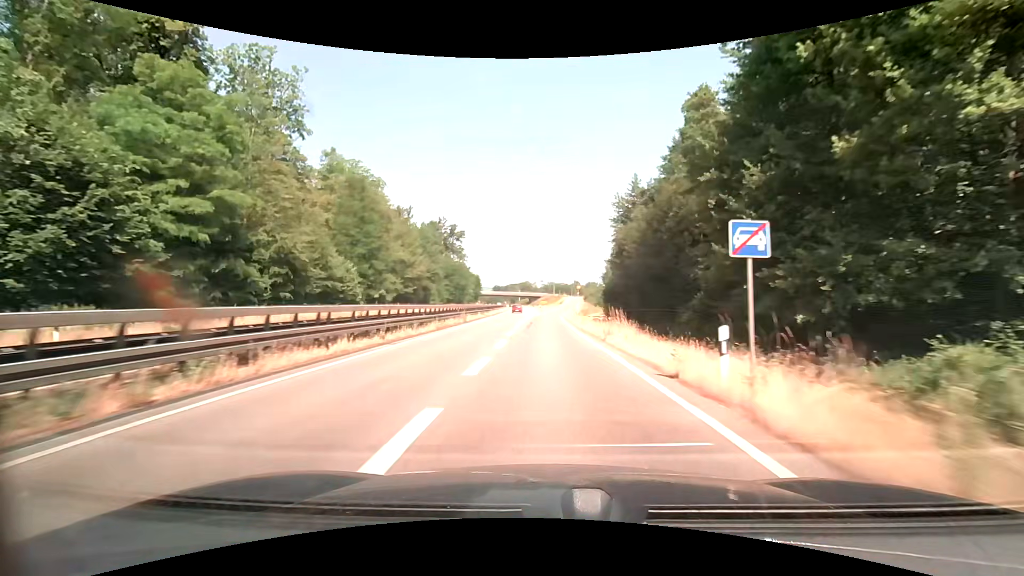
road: trunk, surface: asphalt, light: Day
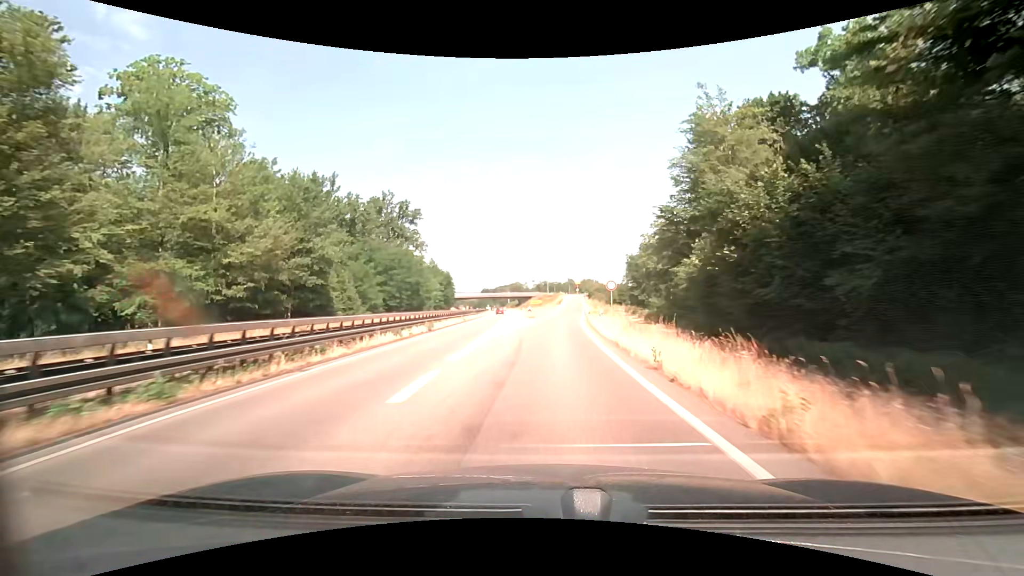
(+0.1, +44.2) m; +1°
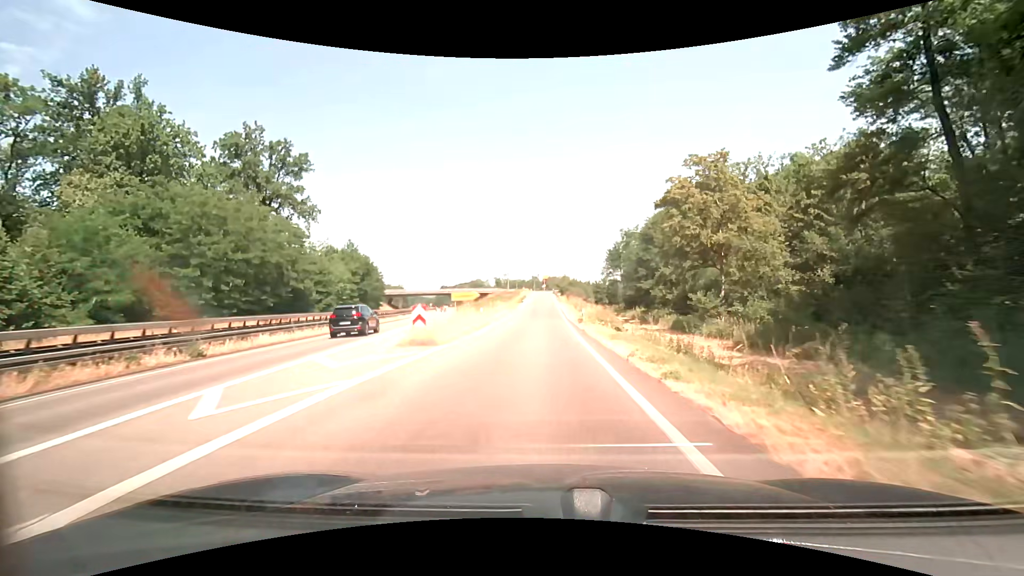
(+1.3, +37.5) m; +4°
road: trunk_link
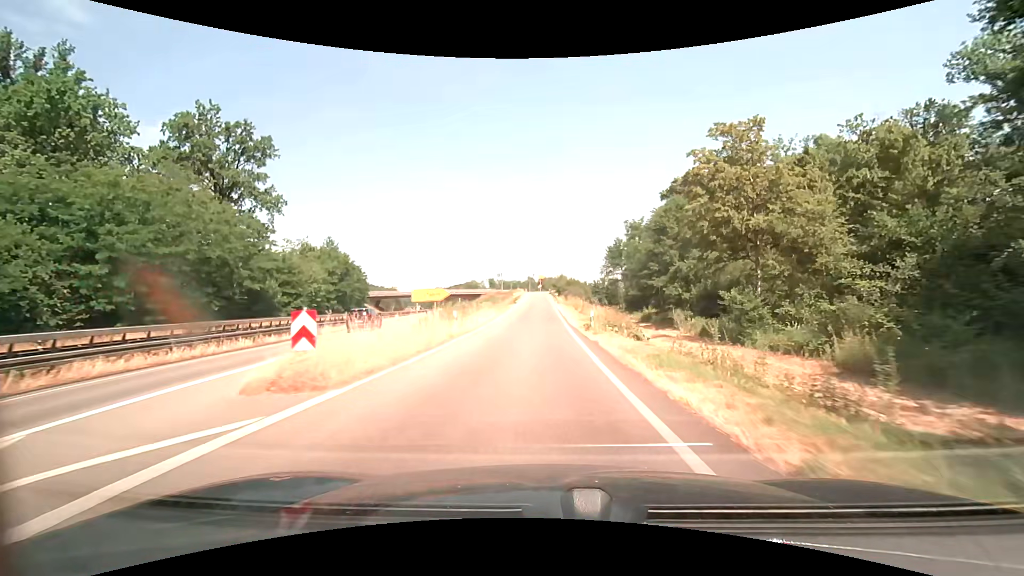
(0.0, +8.4) m; +1°
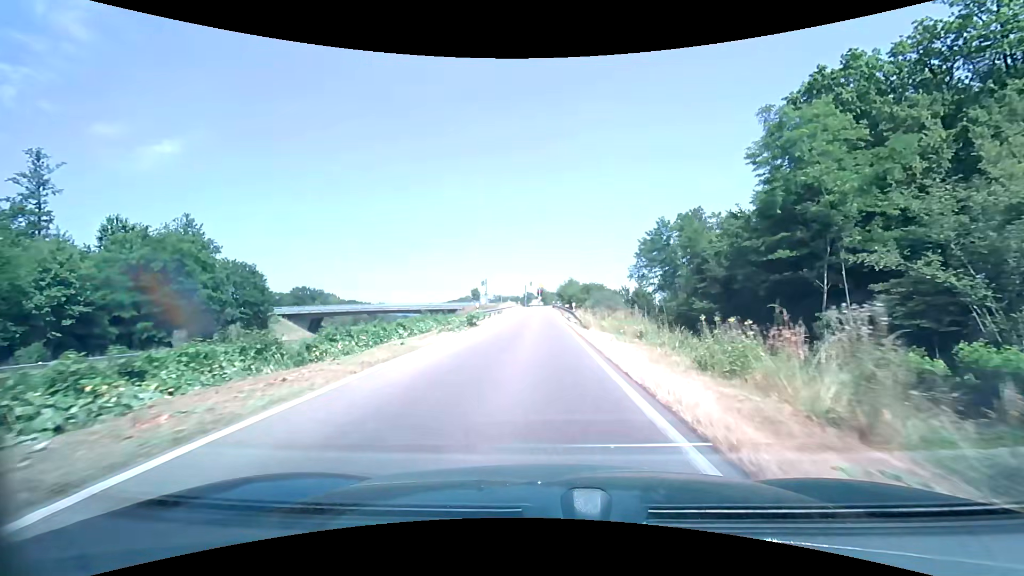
(-0.3, +42.6) m; -1°
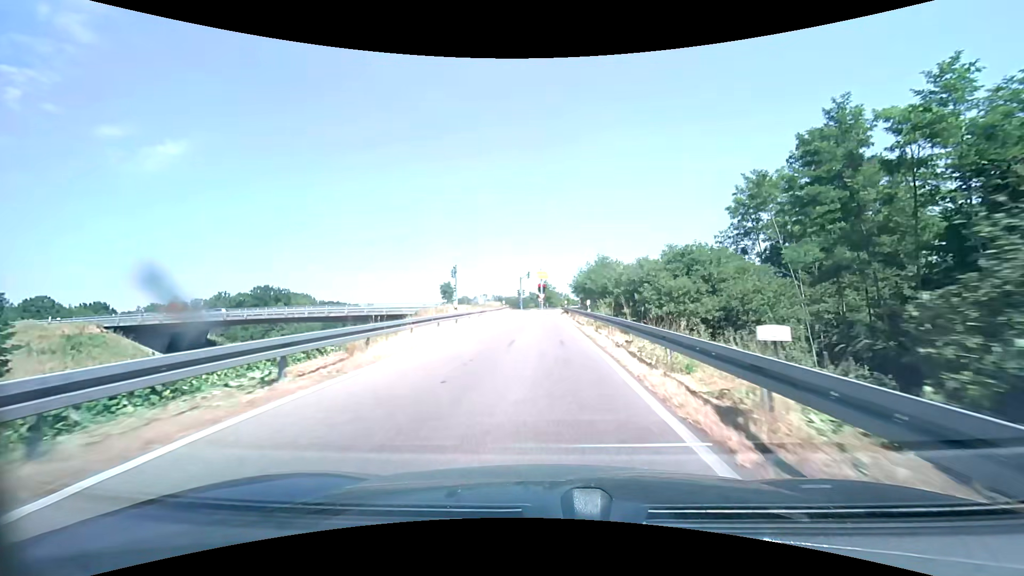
(0.0, +41.7) m; 0°
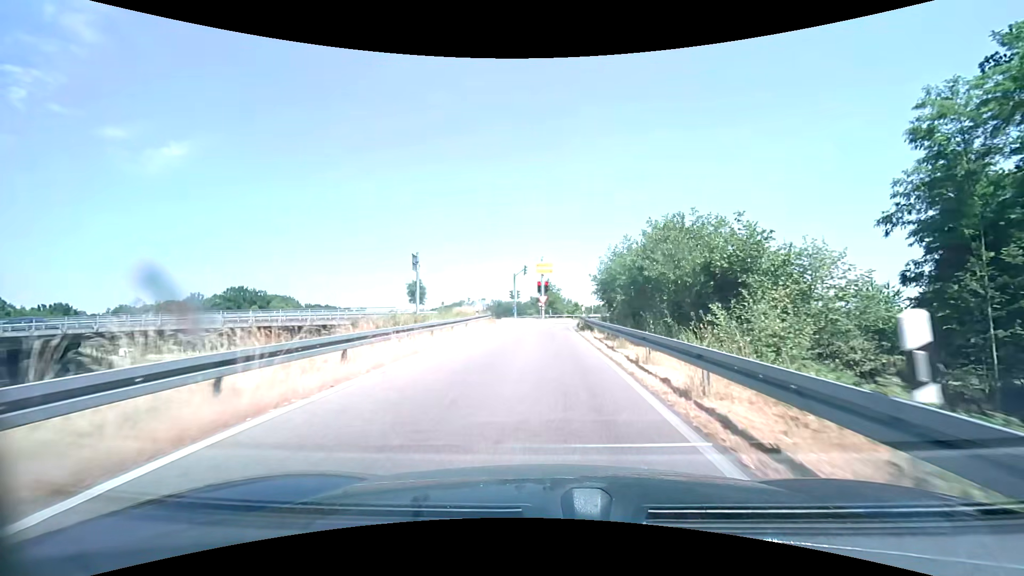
(-0.1, +21.7) m; 0°
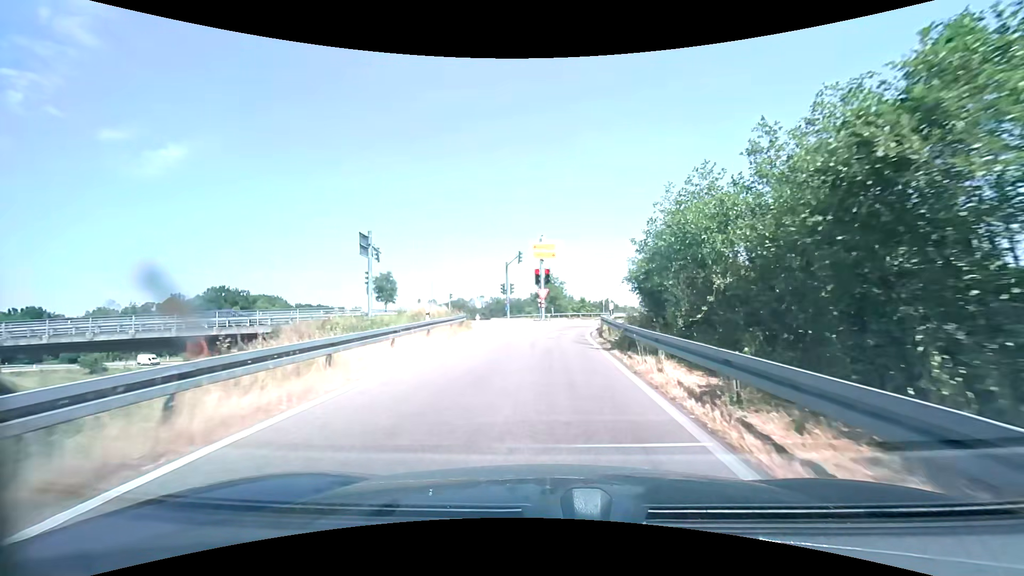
(-0.1, +12.8) m; 0°
